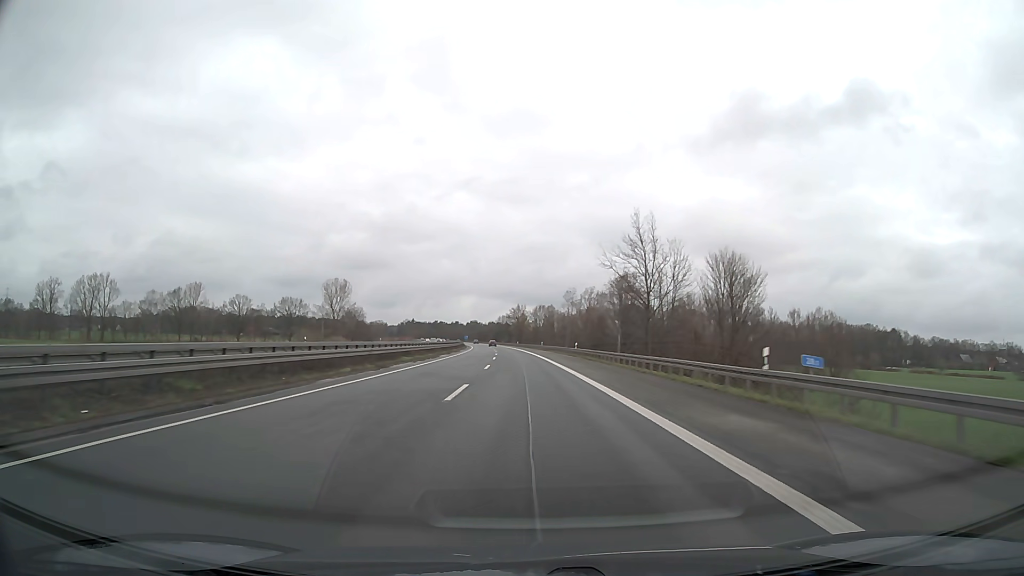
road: motorway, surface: asphalt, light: Day
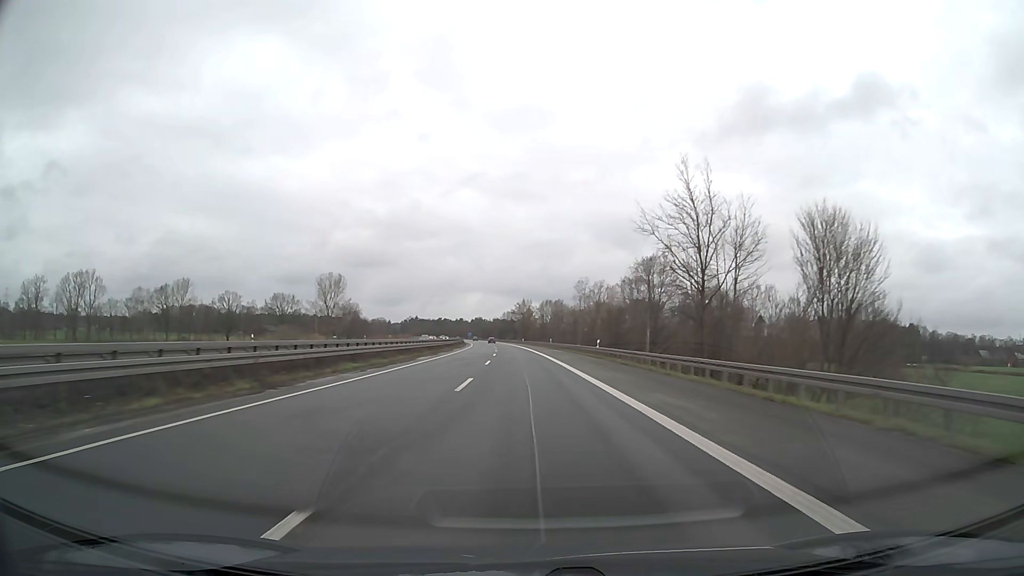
(-0.1, +15.8) m; -1°
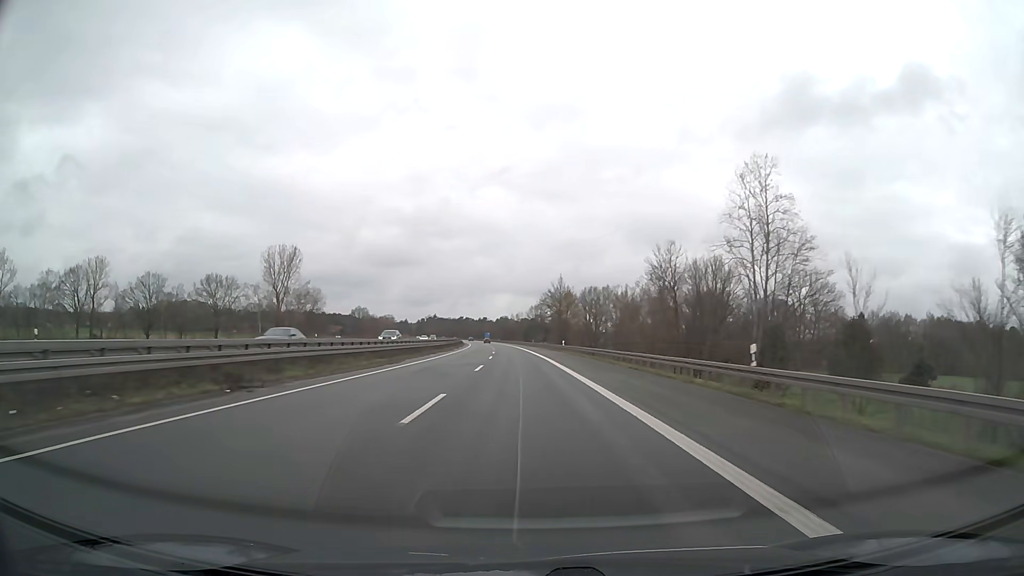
(-1.6, +79.0) m; -3°
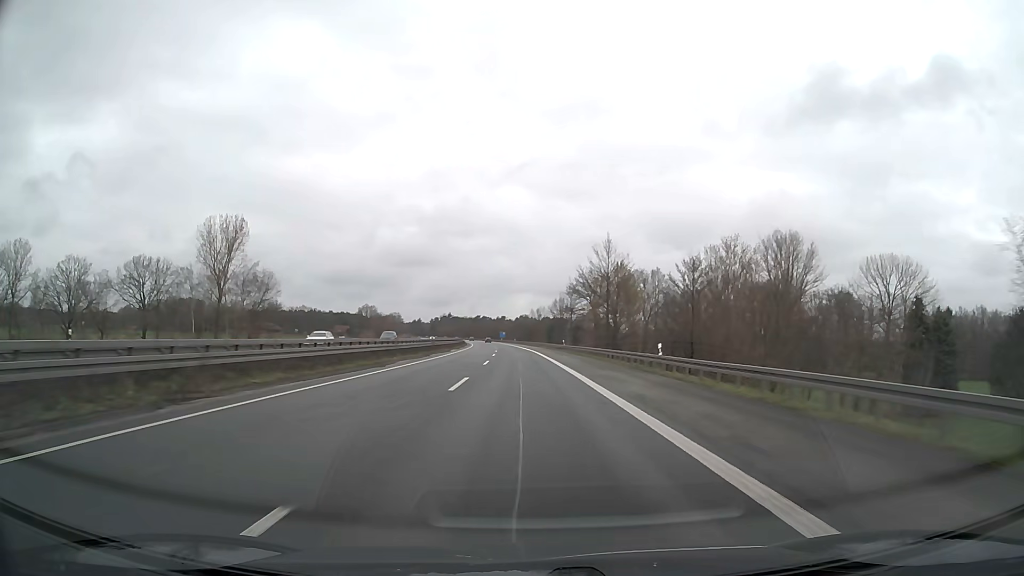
(-0.6, +47.4) m; -2°
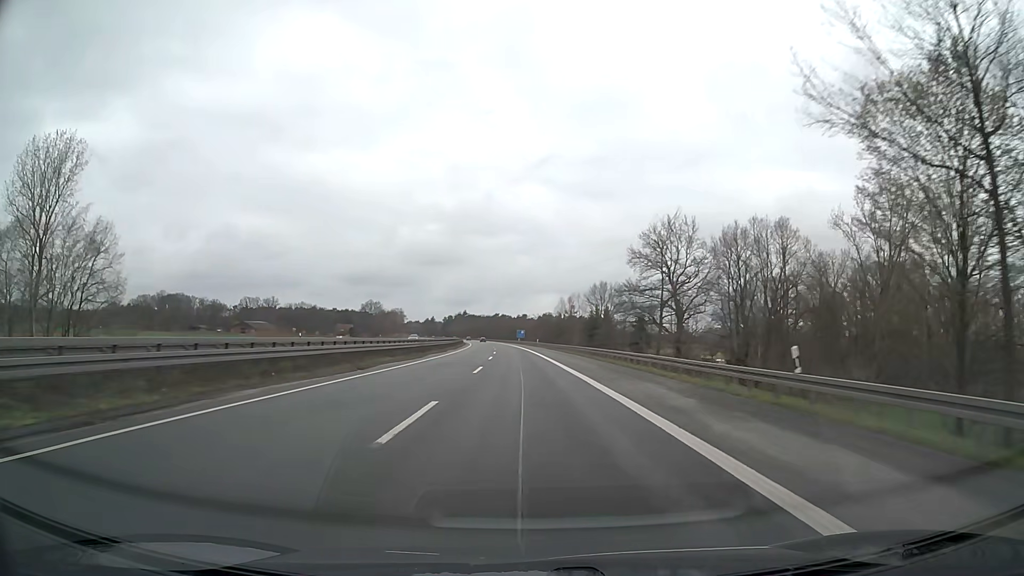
(-1.1, +63.2) m; -2°
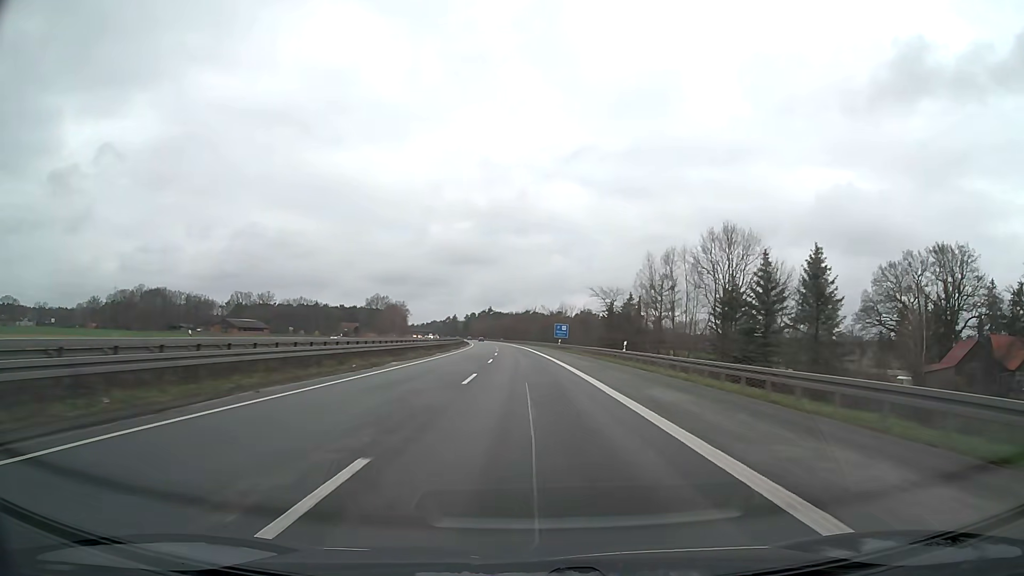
(-1.9, +79.1) m; -3°
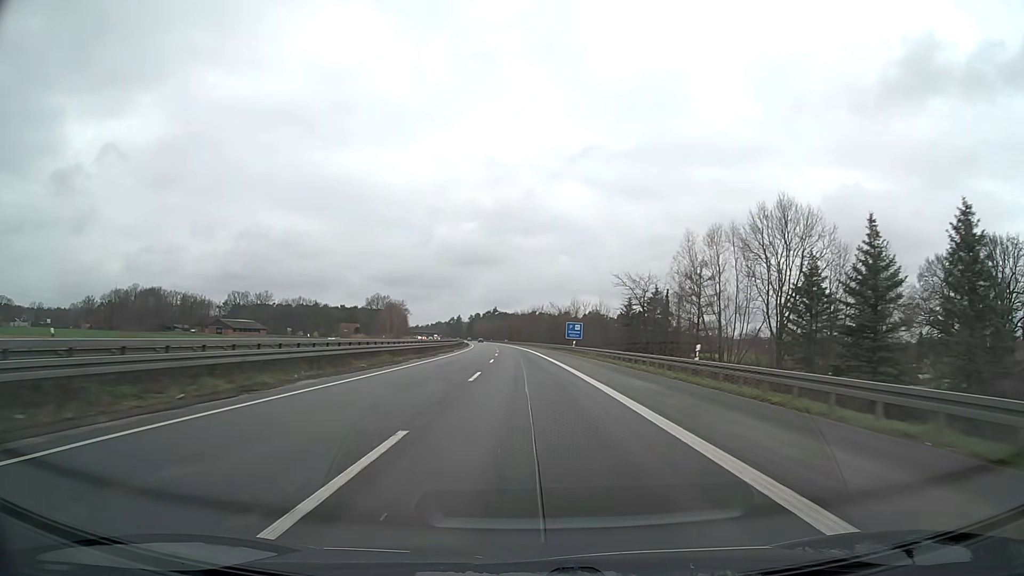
(0.0, +15.8) m; 0°
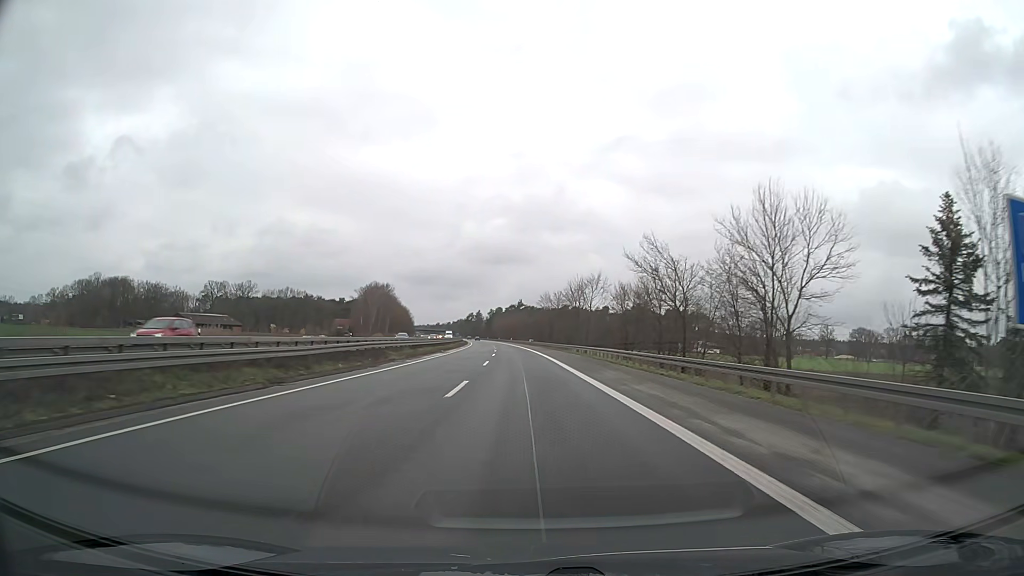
(-1.7, +79.0) m; -2°
(0, +10) (0, +20) (0, +30) (0, +40) (-1, +50) (-1, +60) (-1, +70) (-2, +80) (-2, +90) (-3, +100) m
